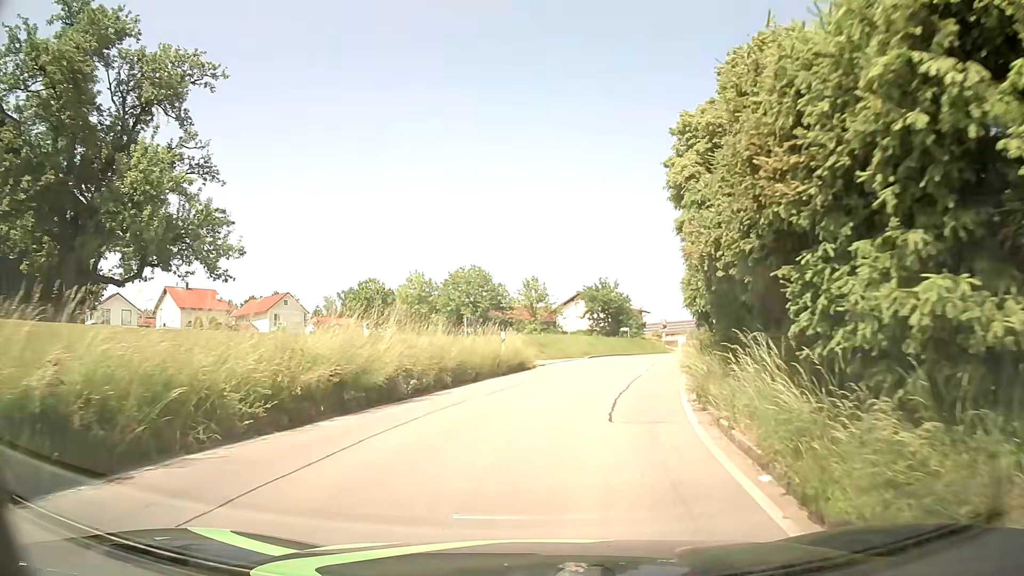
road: tertiary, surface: asphalt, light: Day
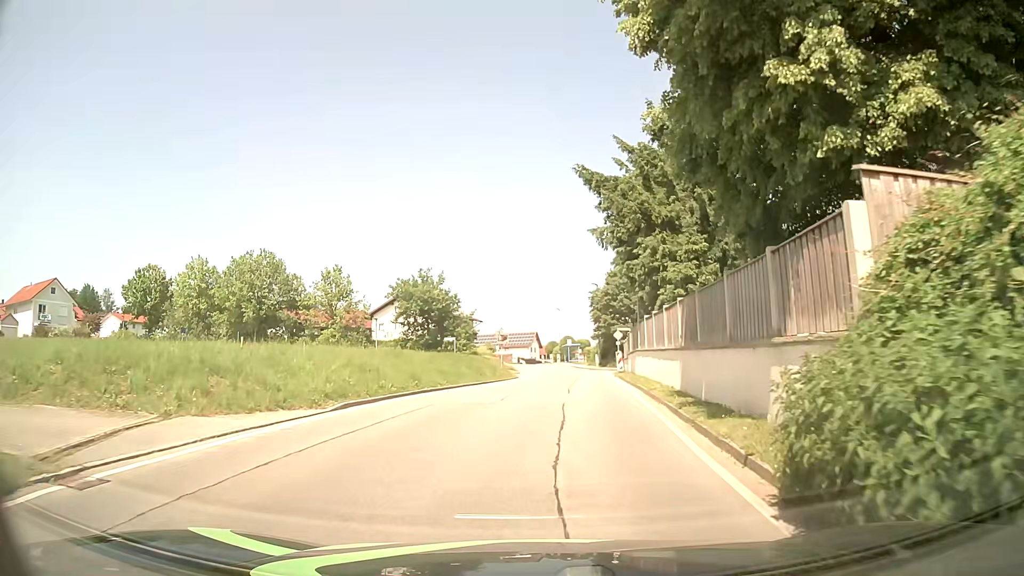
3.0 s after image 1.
(+2.7, +21.9) m; +14°
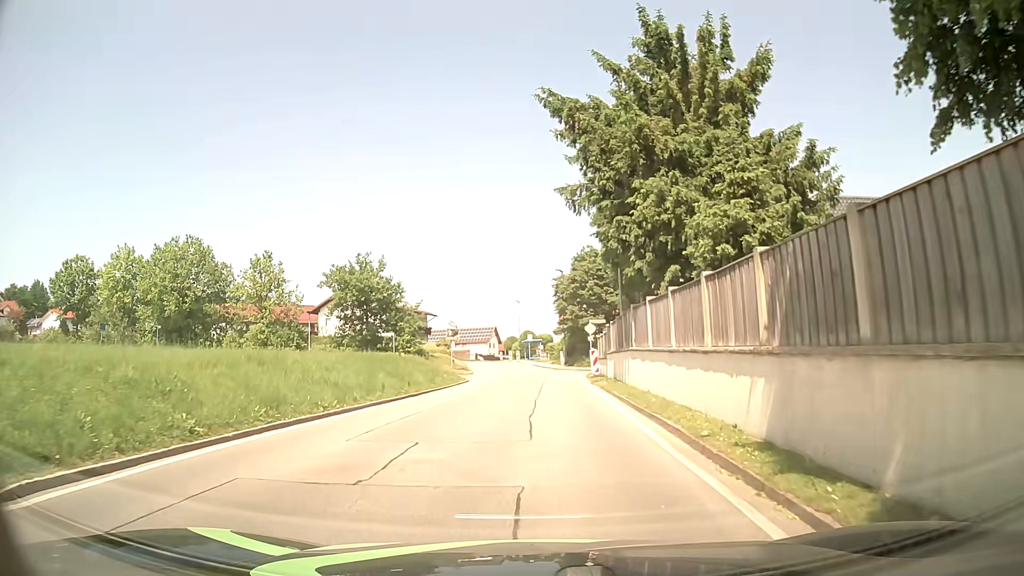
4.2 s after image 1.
(+0.3, +8.8) m; +3°
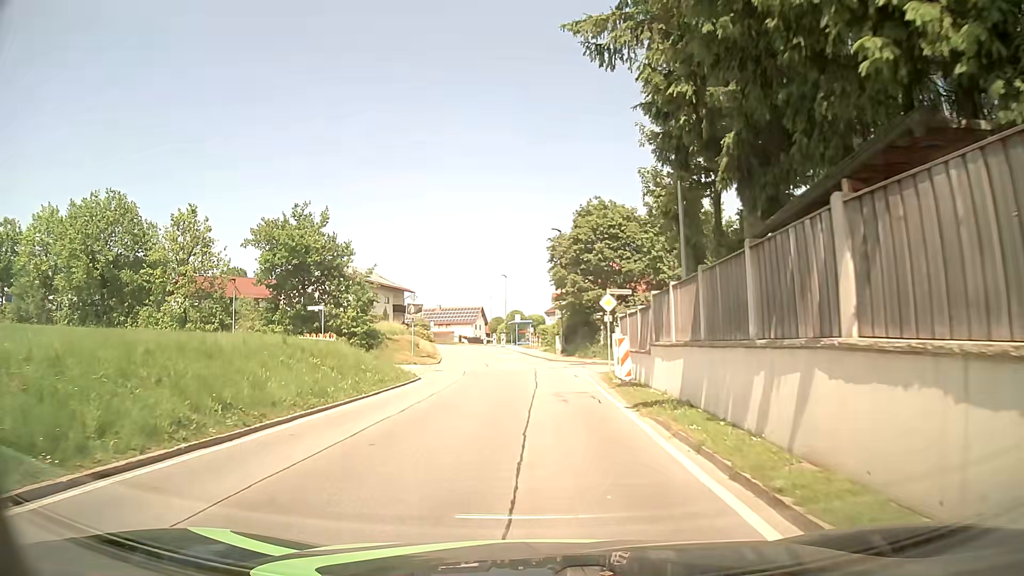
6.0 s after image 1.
(+0.3, +13.5) m; +1°
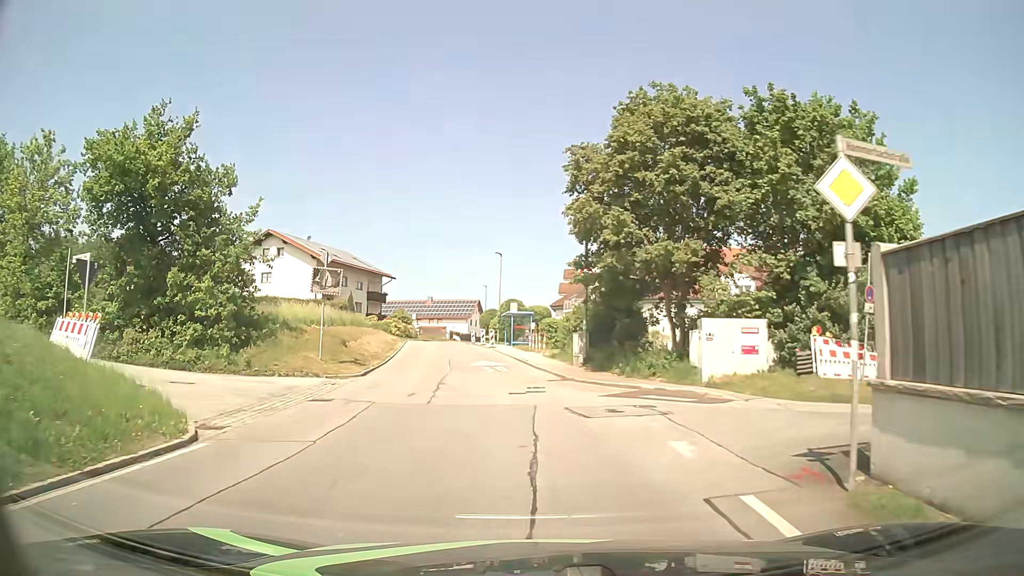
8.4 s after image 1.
(+0.2, +18.5) m; +1°
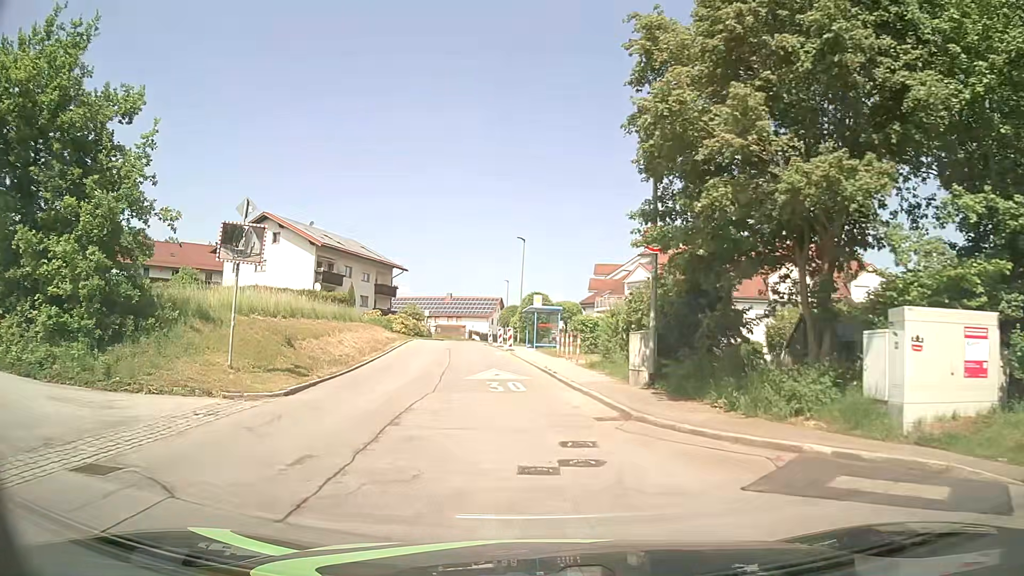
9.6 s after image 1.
(-0.2, +9.2) m; -3°
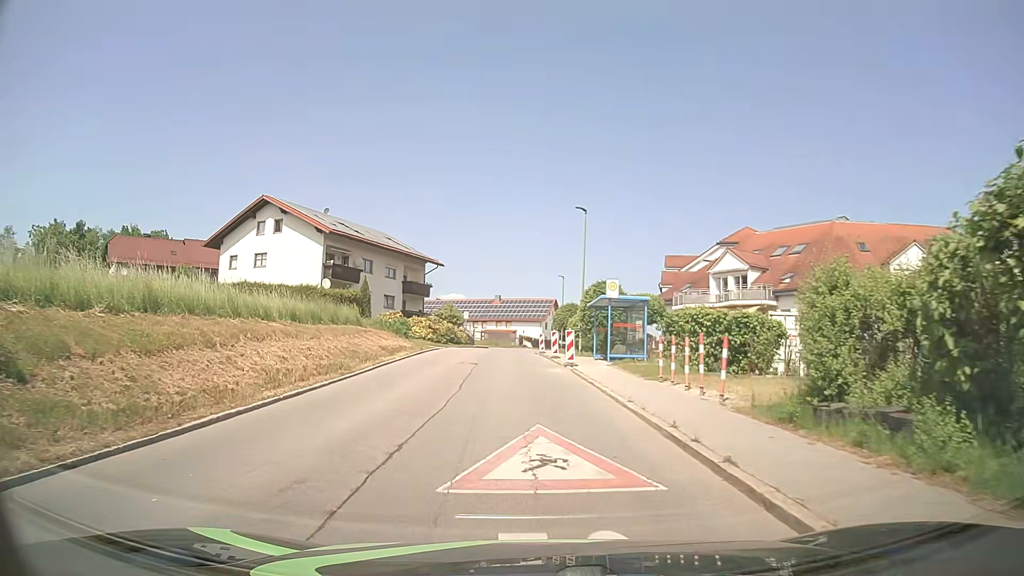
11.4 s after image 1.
(-0.5, +13.5) m; -4°
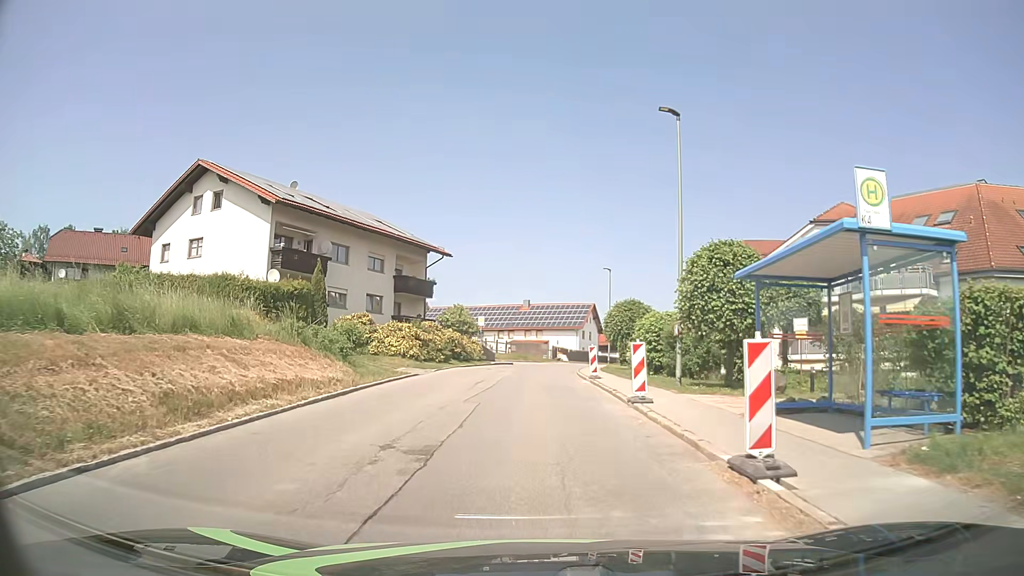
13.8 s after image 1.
(-0.5, +17.6) m; -3°
